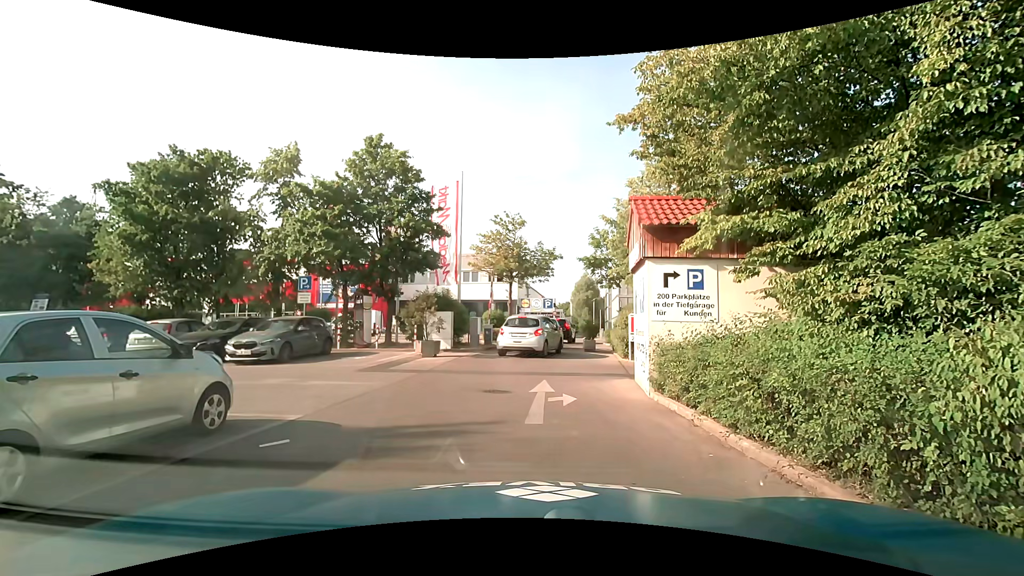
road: service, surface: asphalt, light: Day
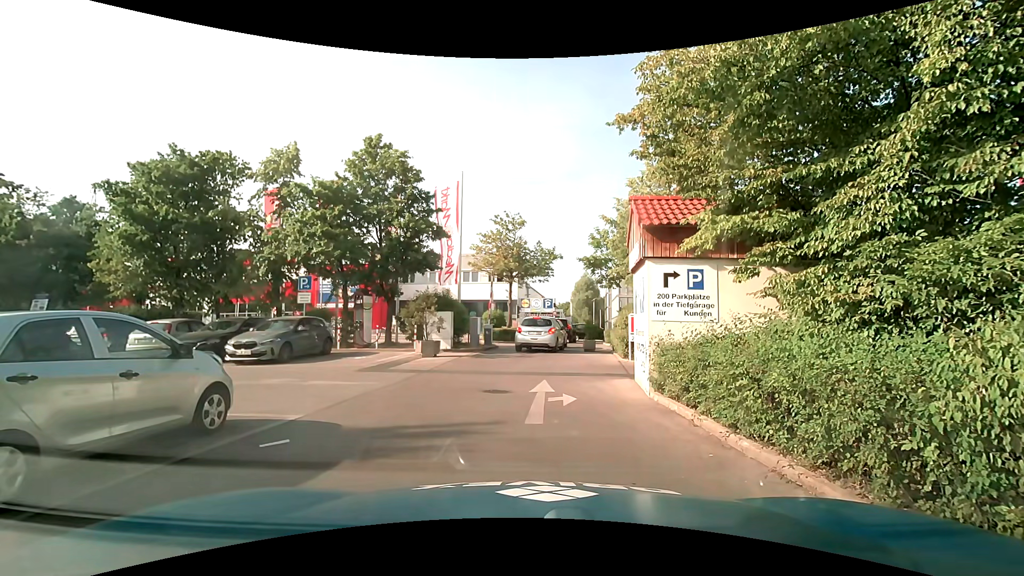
(0.0, 0.0) m; 0°
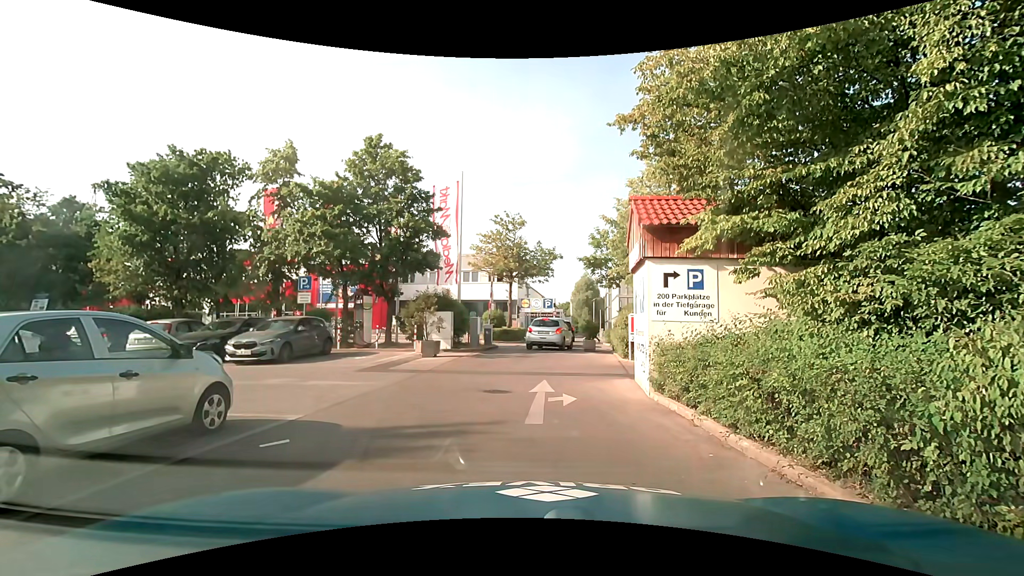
(0.0, 0.0) m; 0°
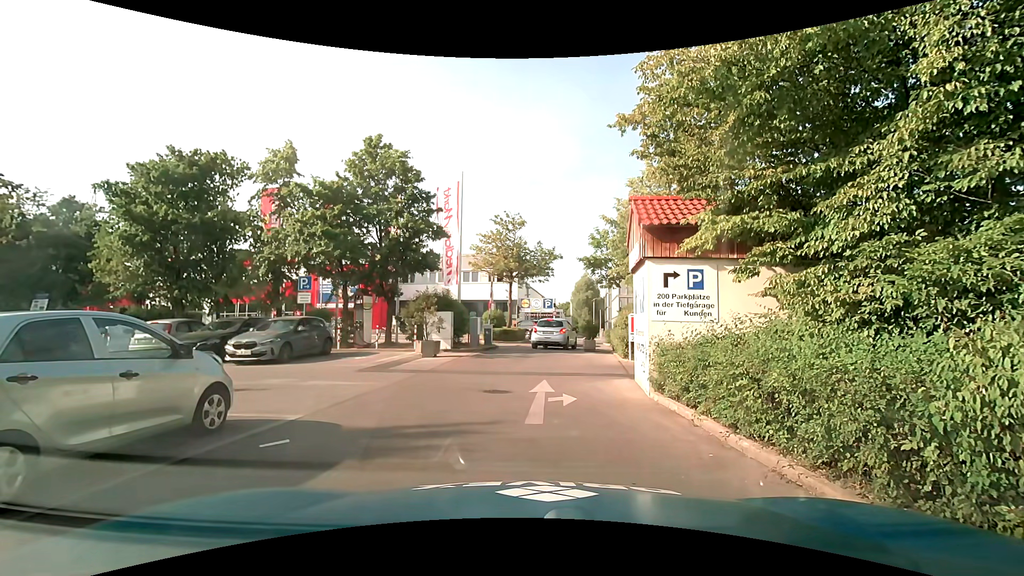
(0.0, 0.0) m; 0°
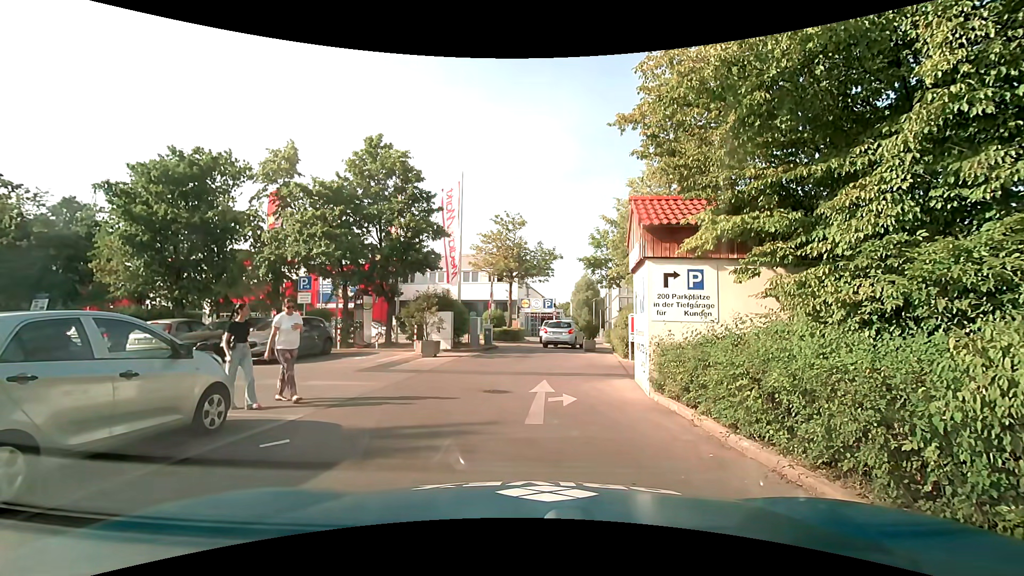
(0.0, 0.0) m; 0°
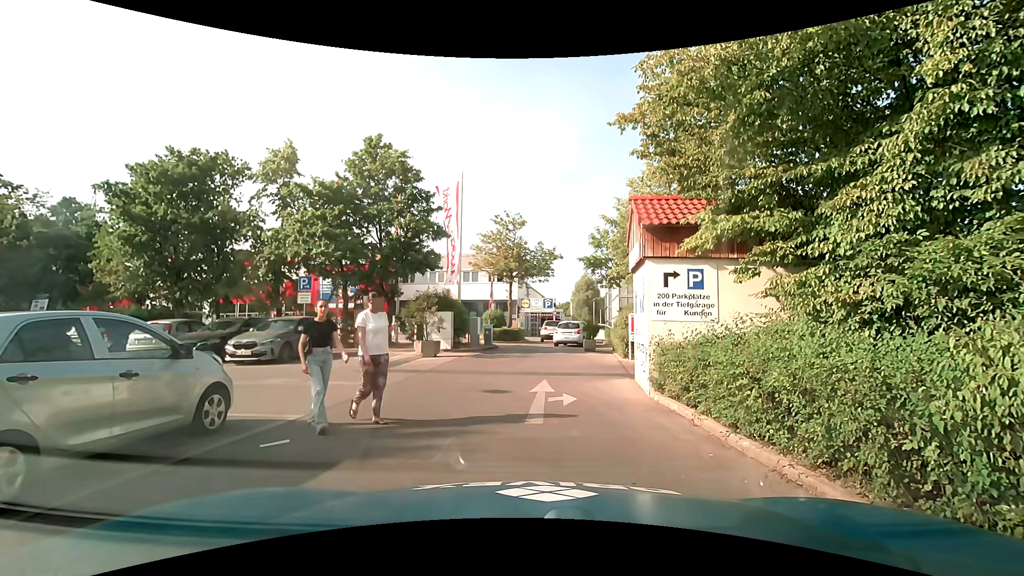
(0.0, 0.0) m; 0°
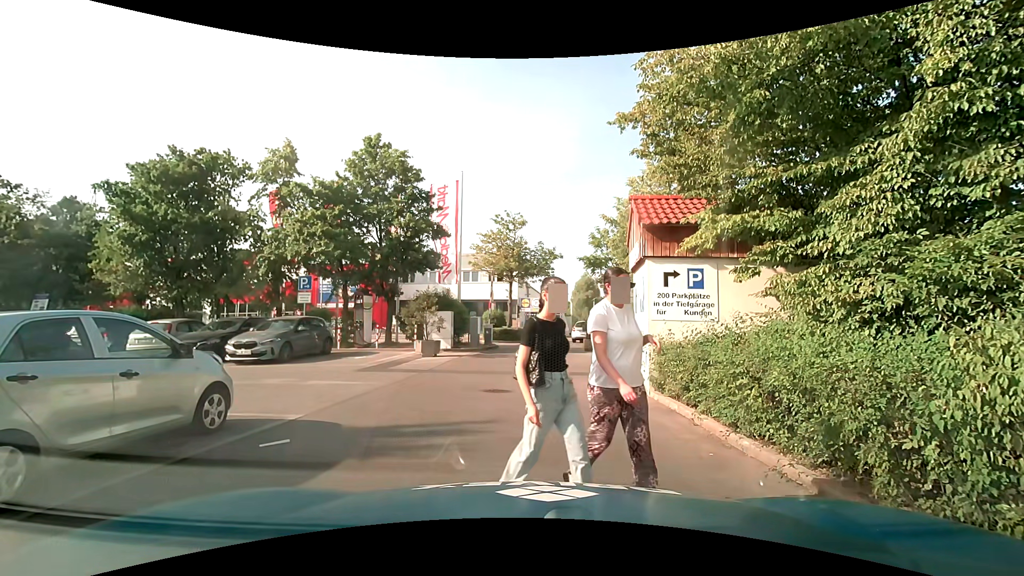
(0.0, 0.0) m; 0°
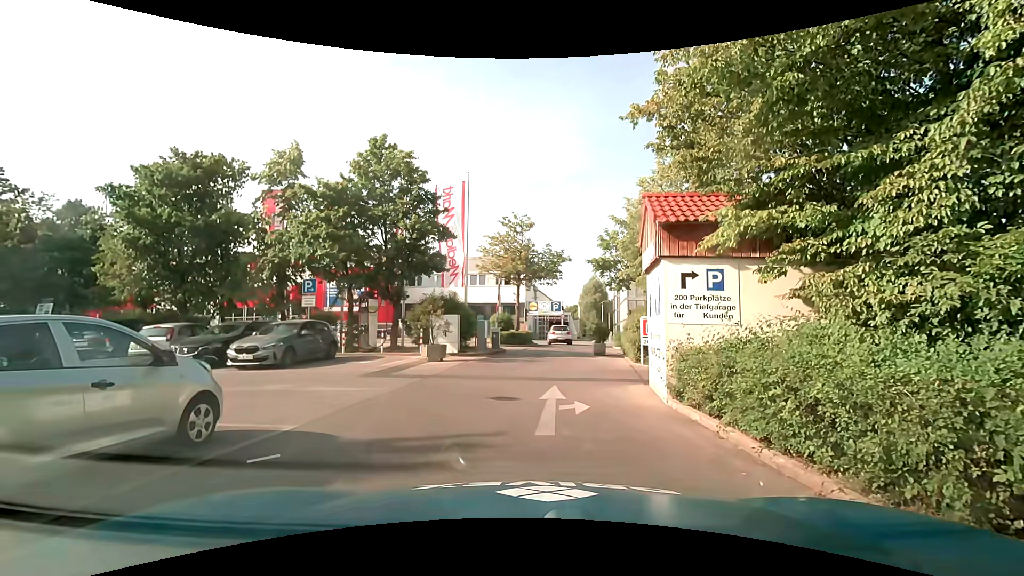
(0.0, +0.5) m; 0°
